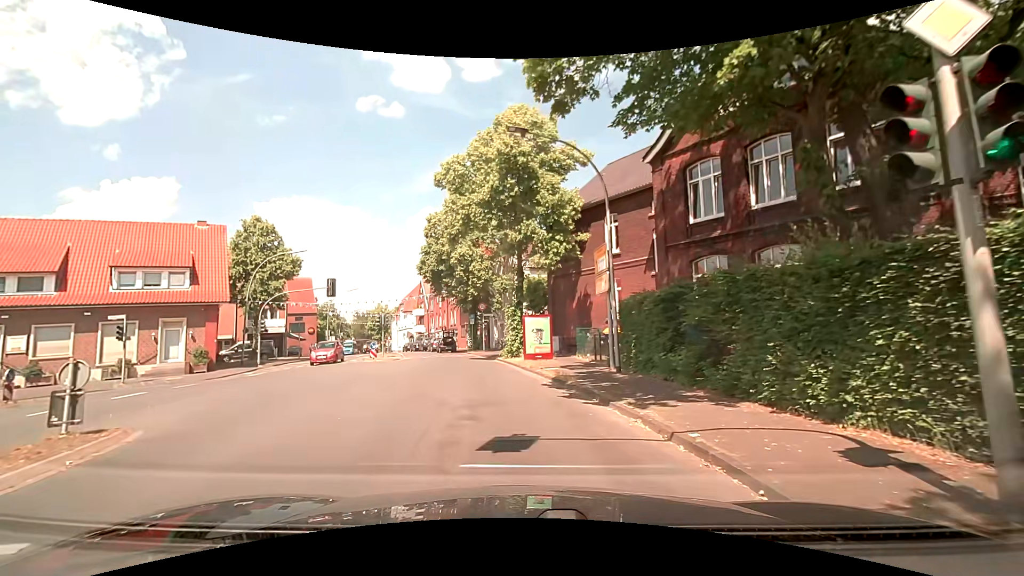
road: secondary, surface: asphalt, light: Day
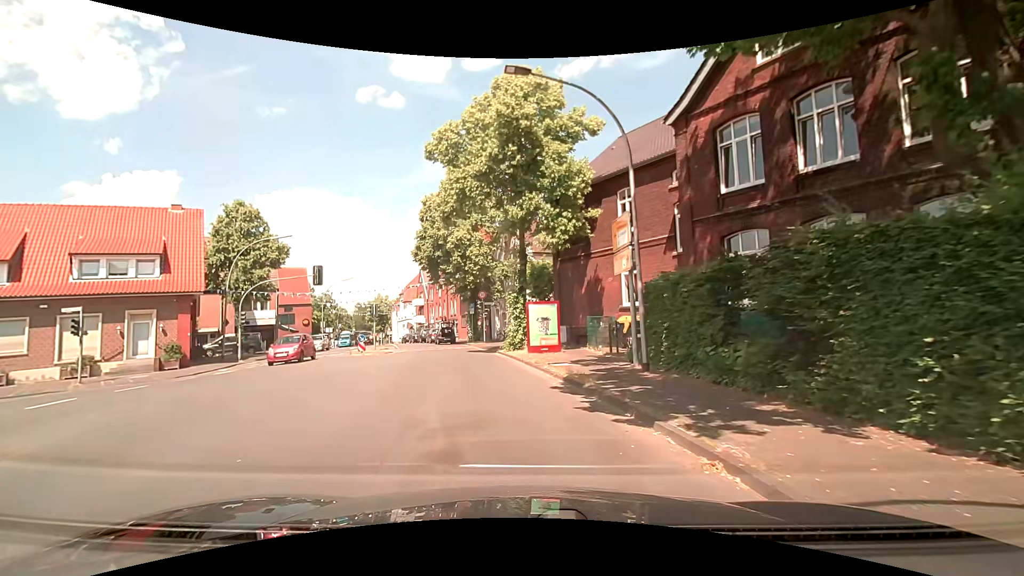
(0.0, +3.1) m; +1°
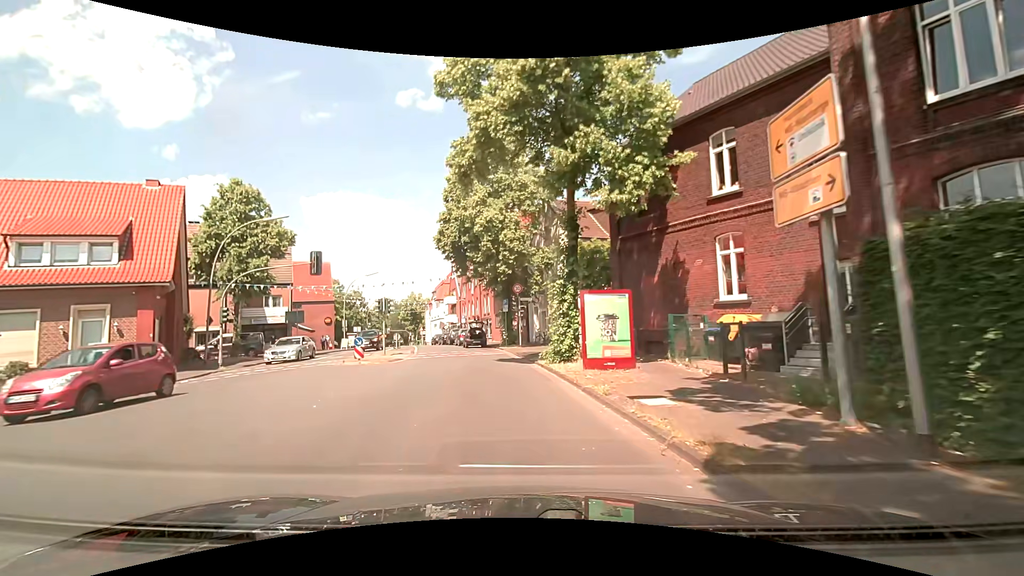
(-0.3, +7.4) m; -5°
(-1, +10) (-2, +20) (-4, +30) (-7, +39) (-9, +49) (-12, +59) (-14, +68) (-17, +78) (-19, +88) (-22, +97) m
